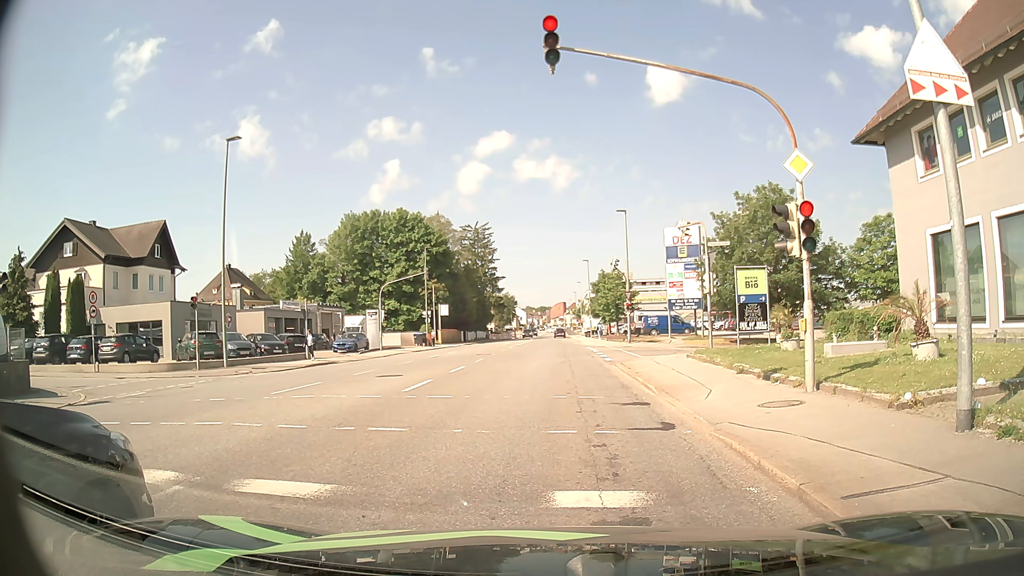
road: tertiary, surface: asphalt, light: Day
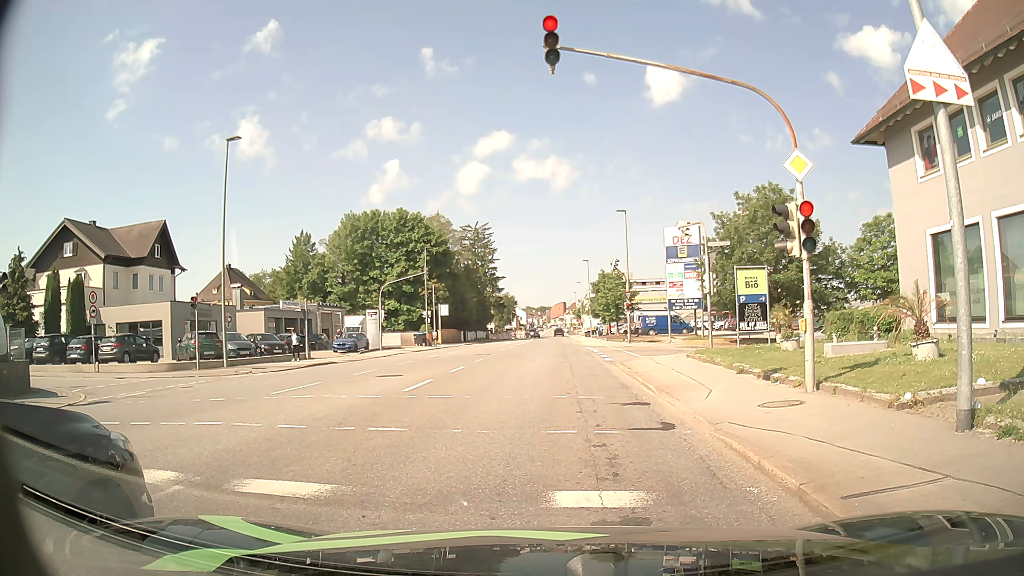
(0.0, 0.0) m; 0°
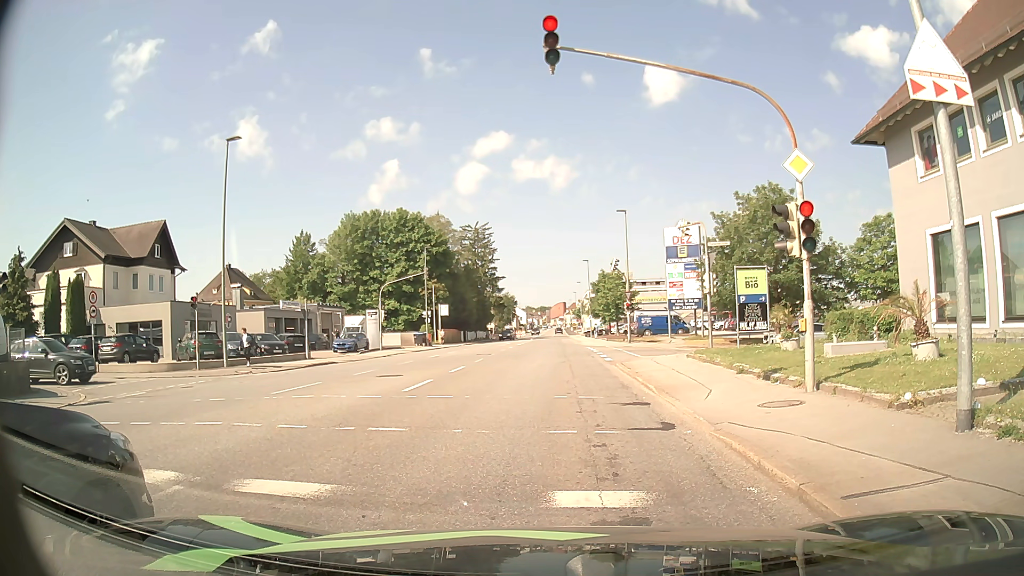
(0.0, 0.0) m; 0°
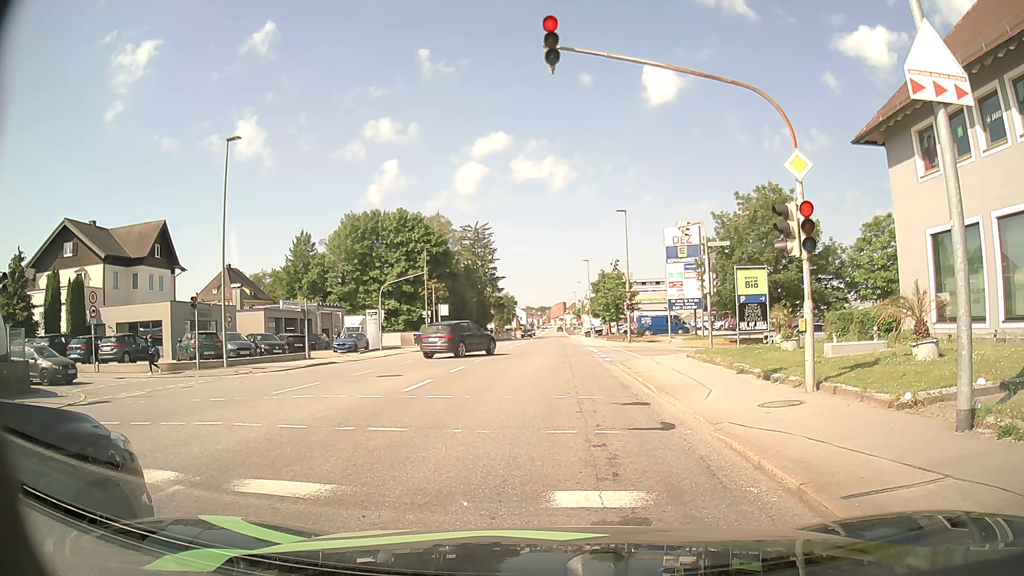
(0.0, 0.0) m; 0°
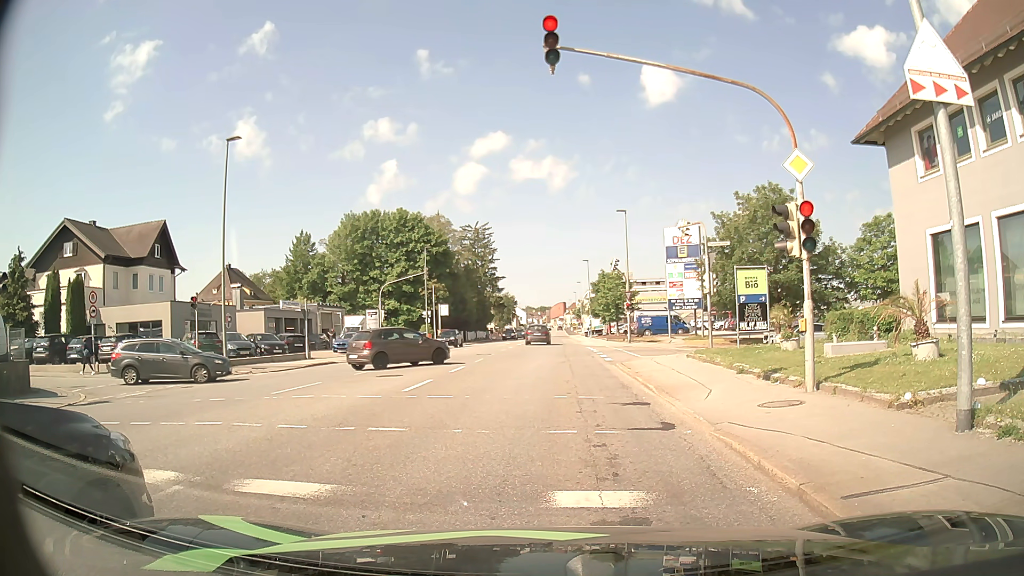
(0.0, 0.0) m; 0°
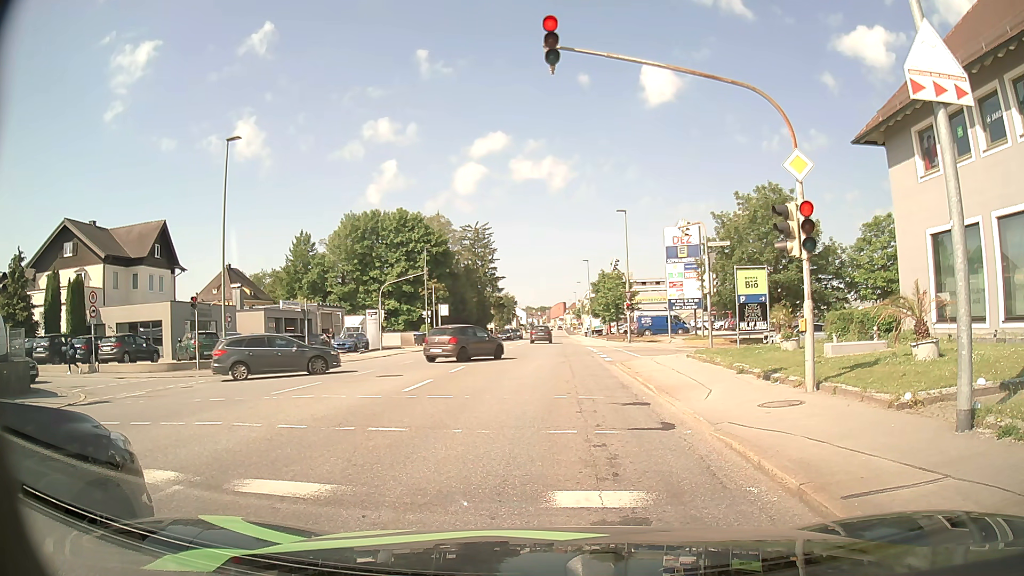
(0.0, 0.0) m; 0°
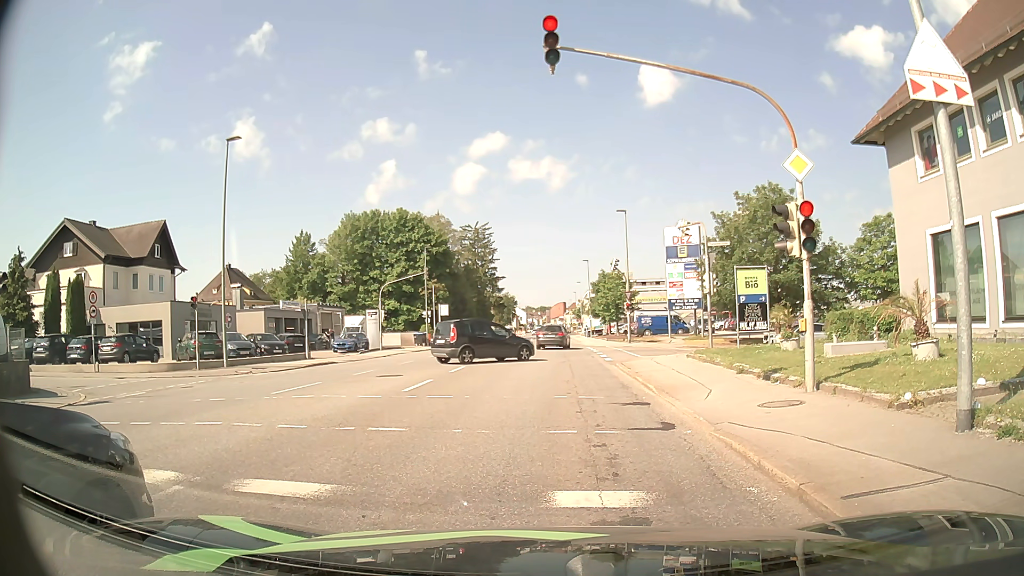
(0.0, 0.0) m; 0°
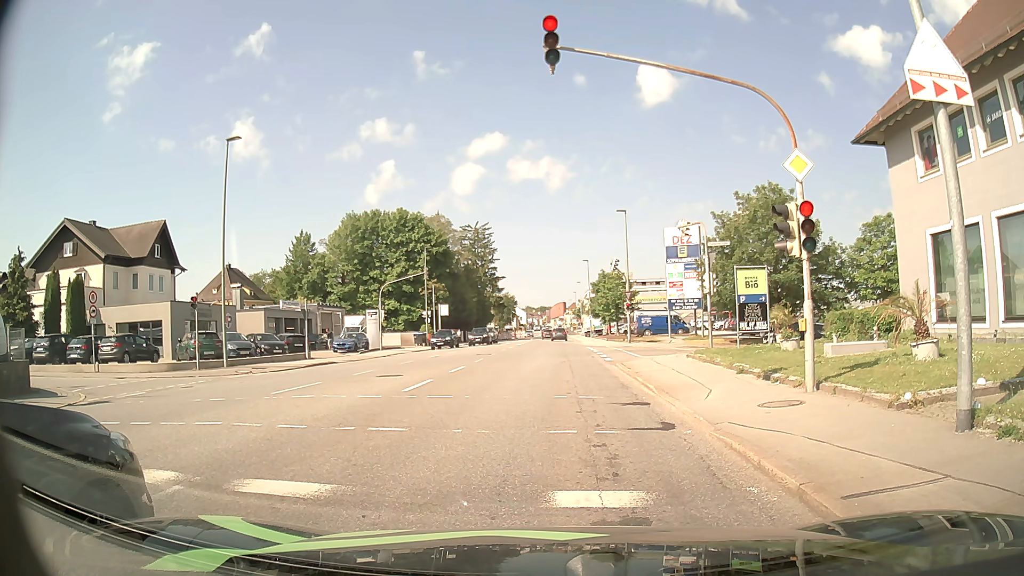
(0.0, 0.0) m; 0°
(0, +10) (0, +20) (+1, +30) (+1, +40) (+1, +50) (+1, +60) (+1, +70) (+2, +80) (+2, +90) (+2, +100) m
